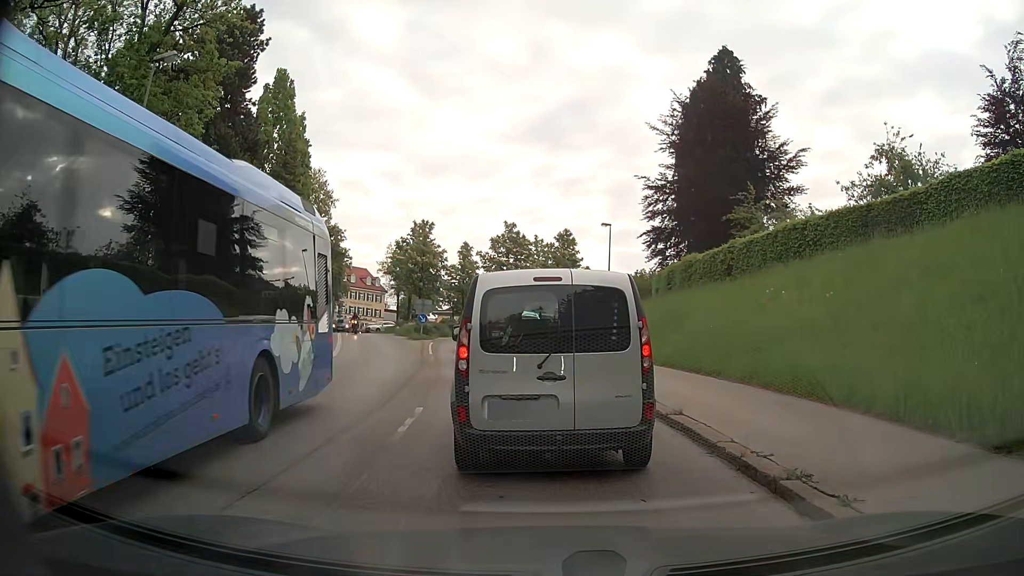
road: secondary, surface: asphalt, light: Day
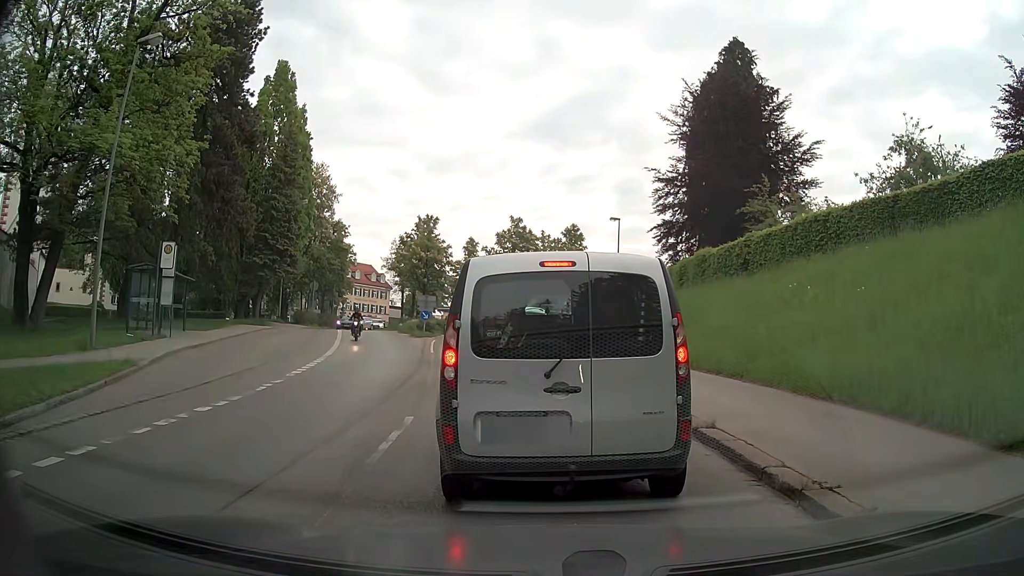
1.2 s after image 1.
(0.0, +1.3) m; 0°
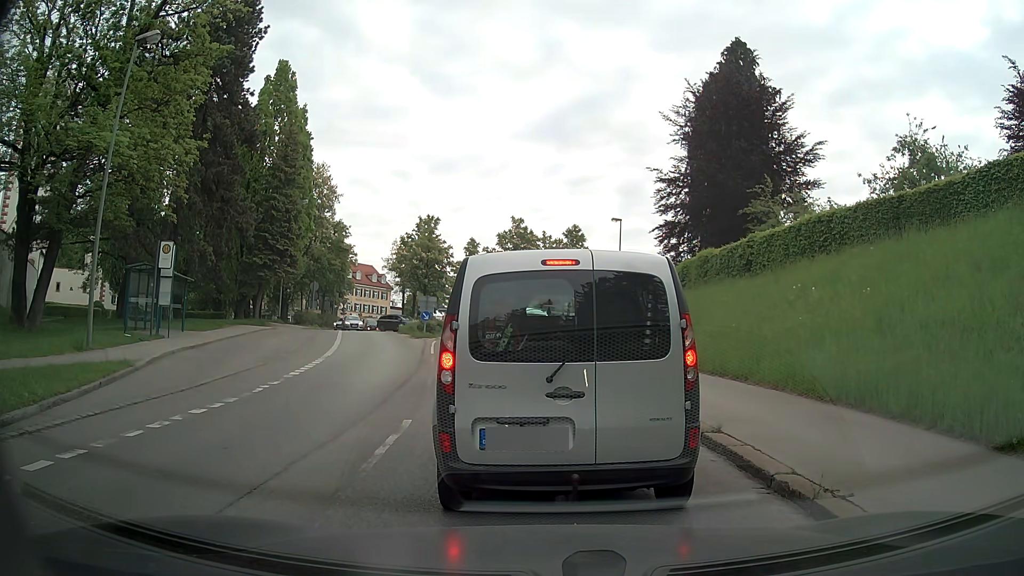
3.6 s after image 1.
(0.0, +0.3) m; 0°
